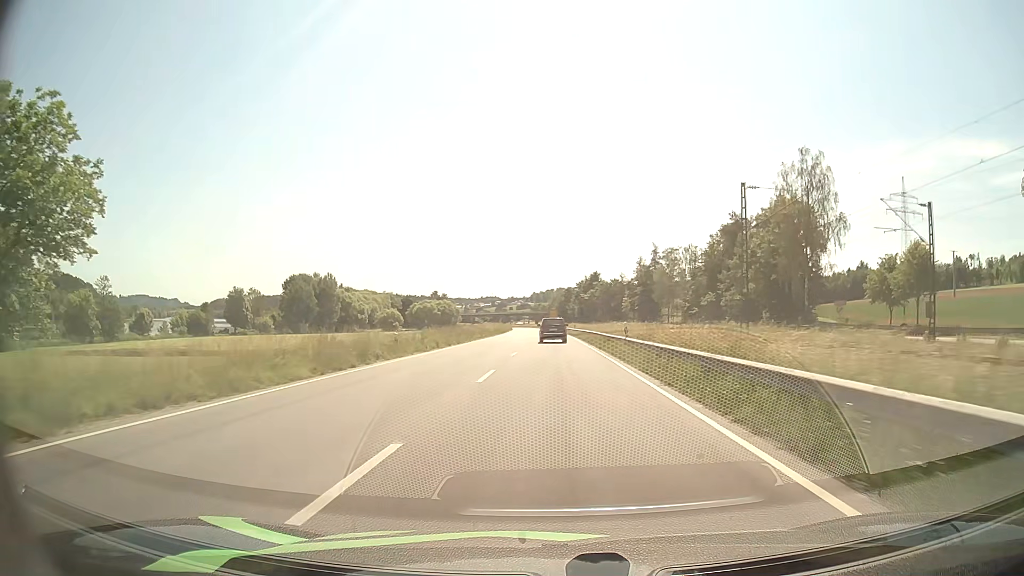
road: primary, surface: asphalt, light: Day
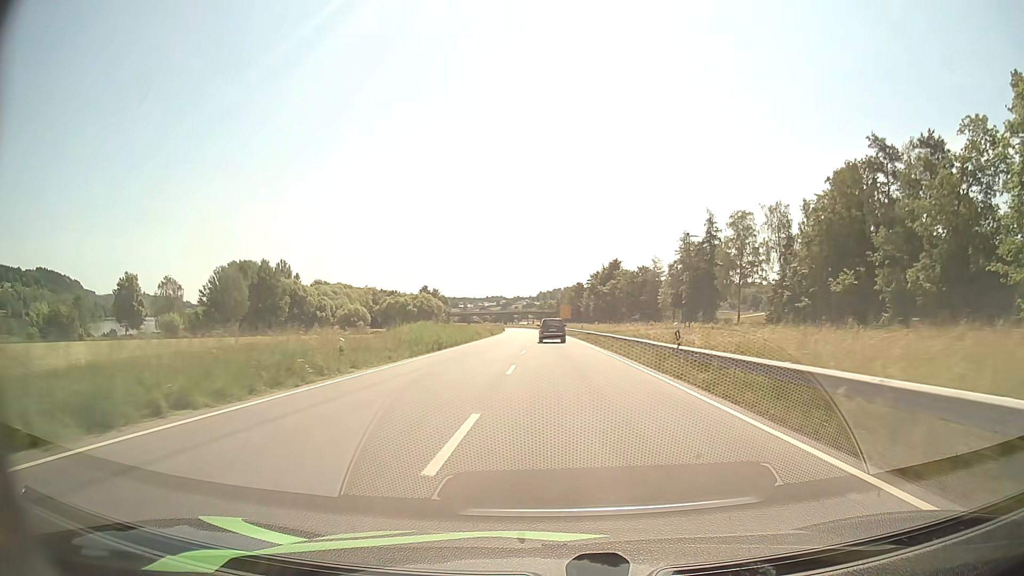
(-0.4, +57.9) m; -1°
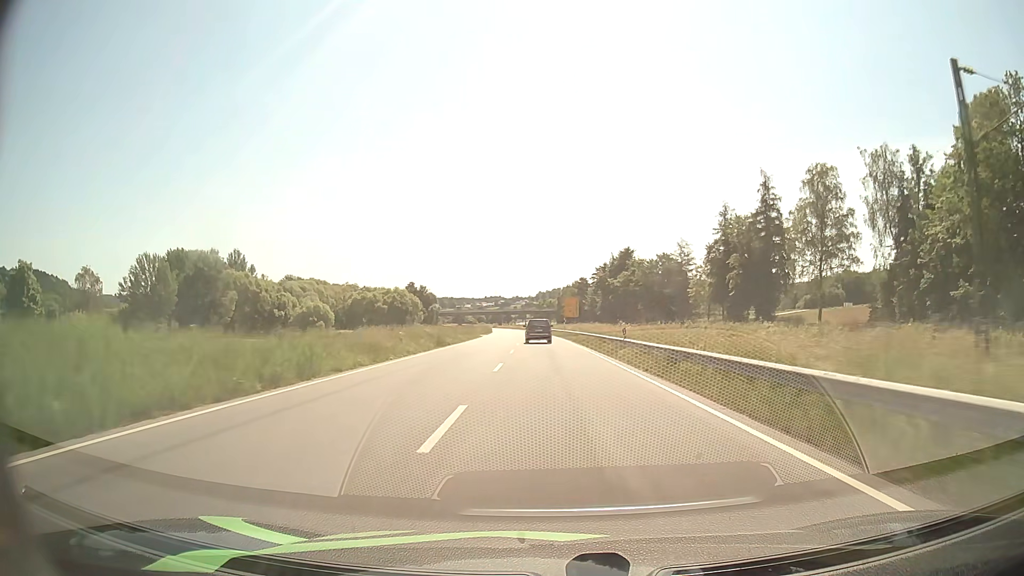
(0.0, +35.3) m; 0°
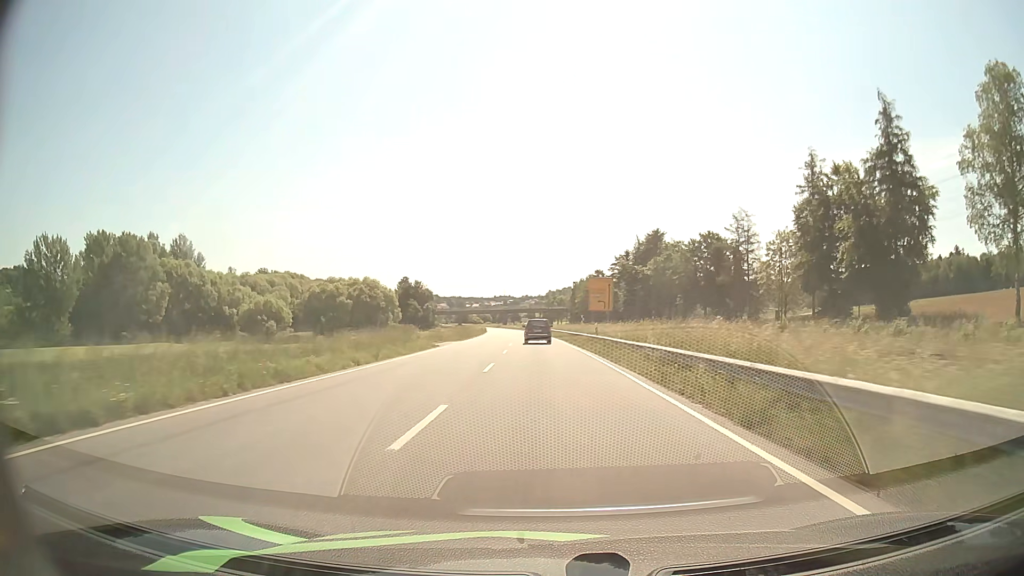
(-0.3, +36.2) m; -1°
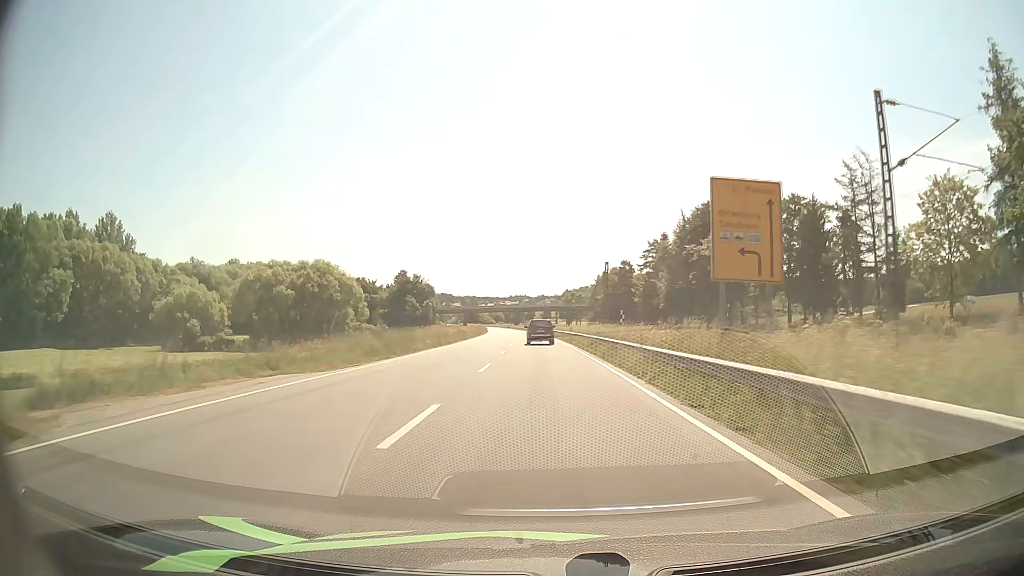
(-0.4, +36.3) m; -1°
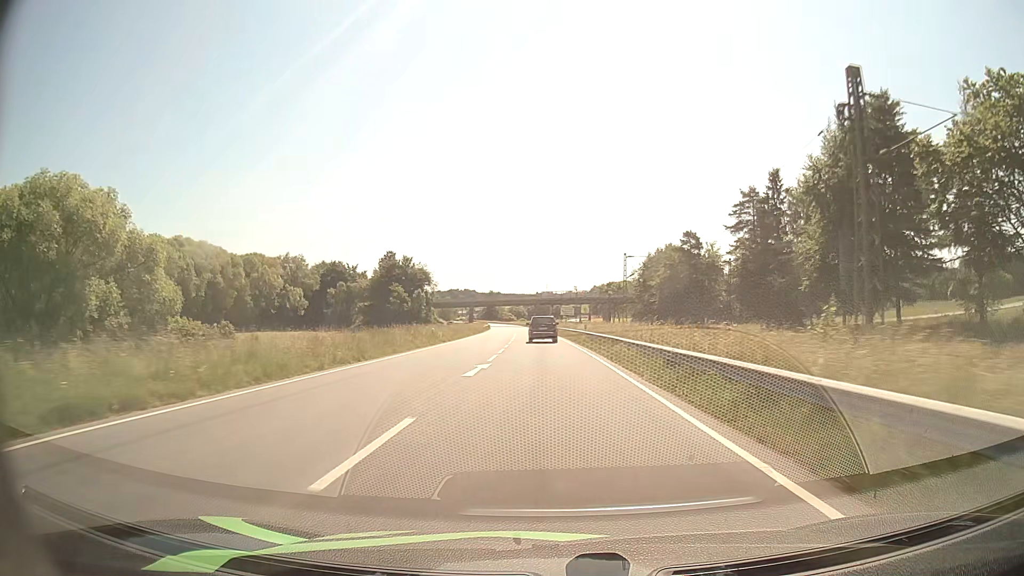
(-1.2, +60.7) m; -2°
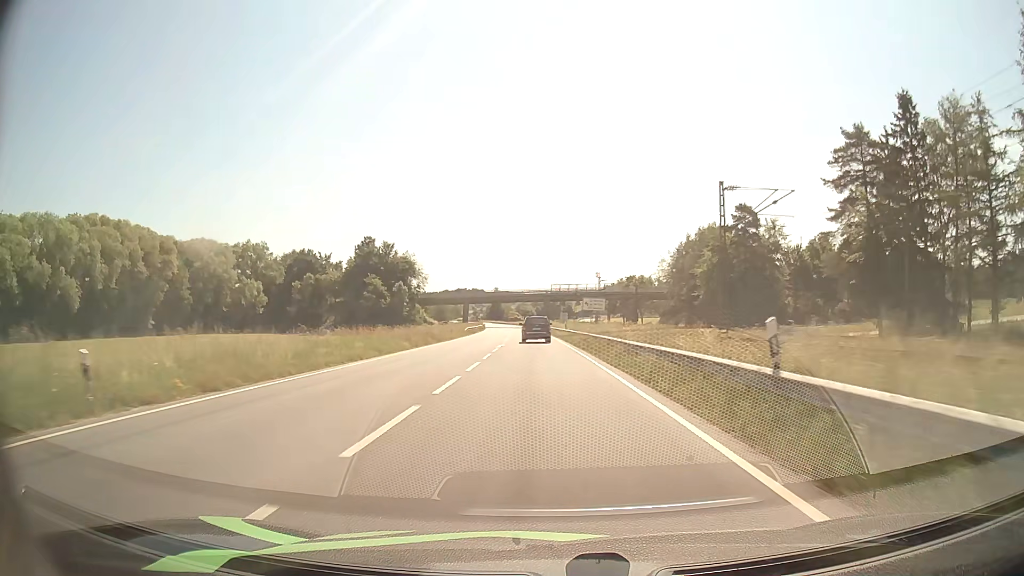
(-0.3, +34.8) m; -1°
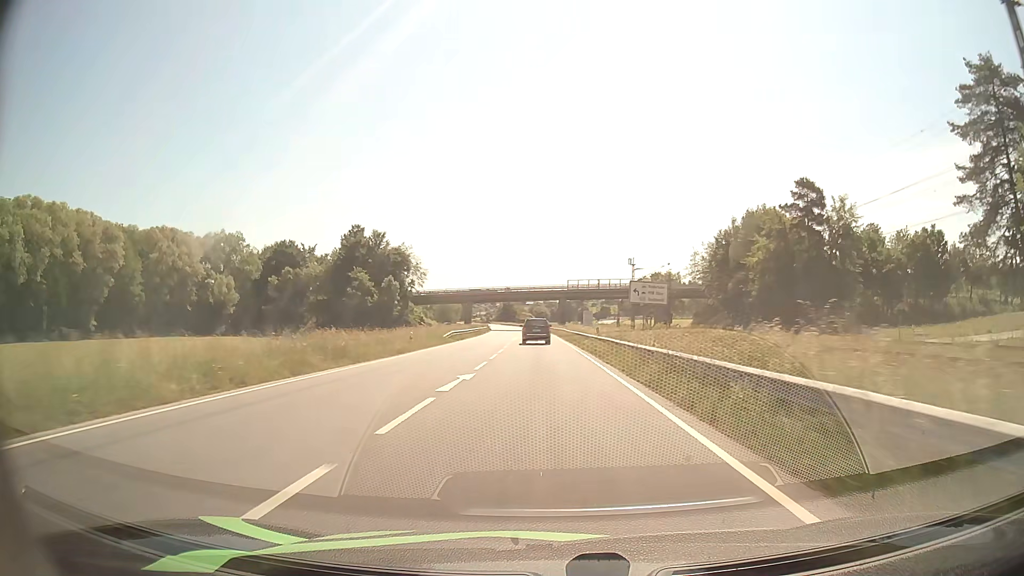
(-0.3, +22.6) m; -1°
(0, +10) (0, +20) (0, +30) (-1, +40) (-1, +50) (-1, +60) (-1, +70) (-1, +80) (-2, +90) (-2, +100) m
